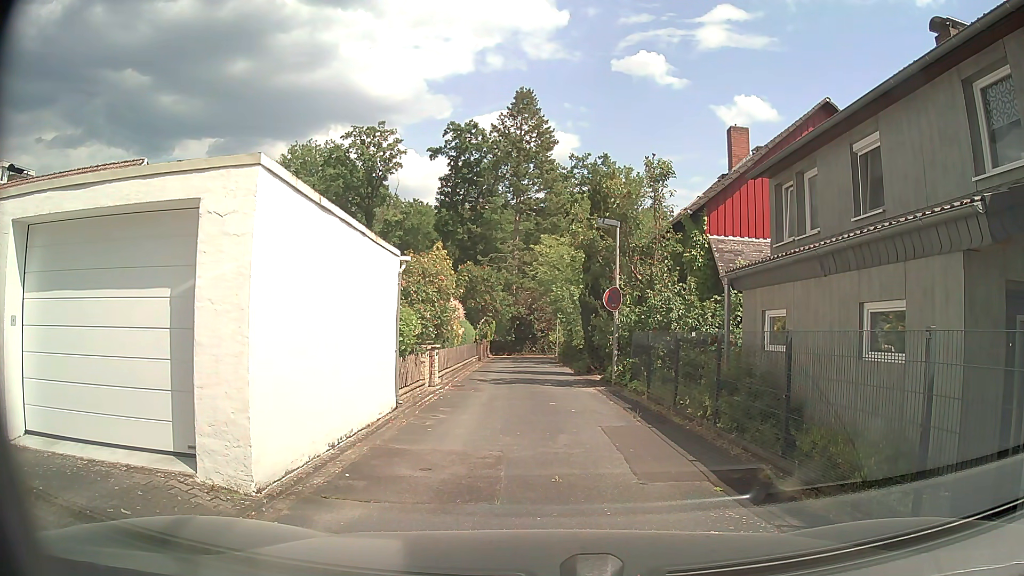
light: Day
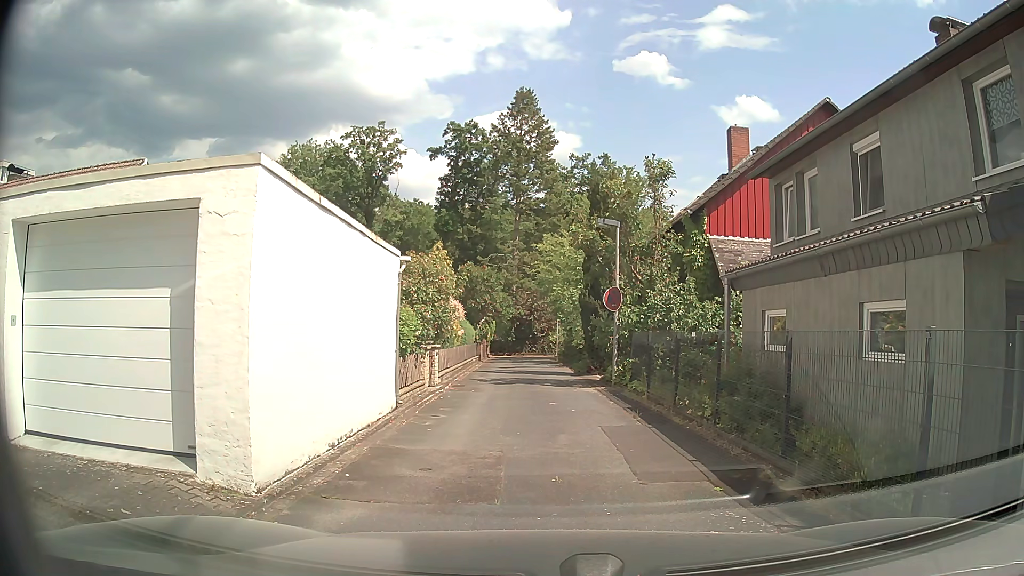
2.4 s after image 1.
(0.0, 0.0) m; 0°
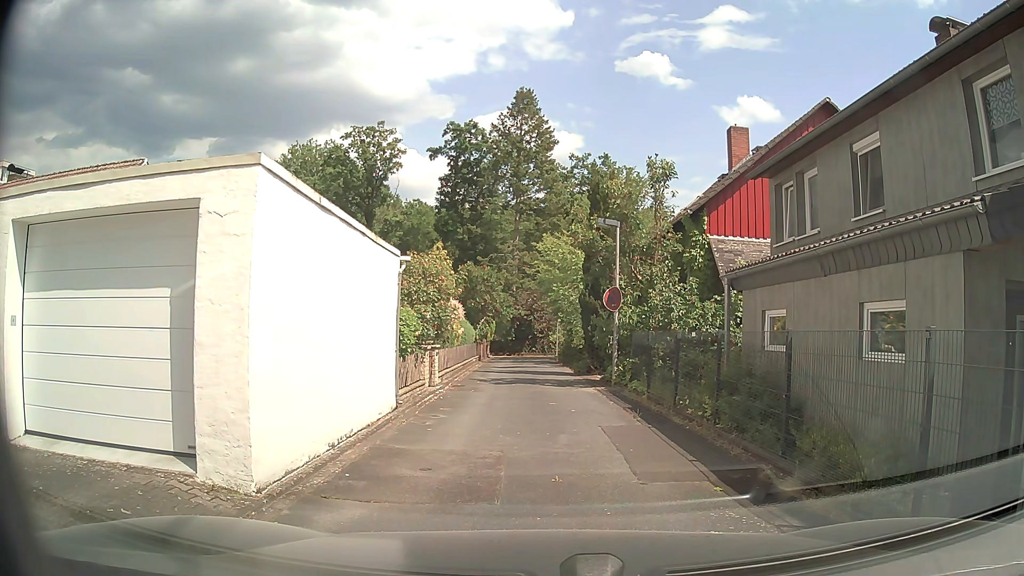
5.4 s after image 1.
(0.0, 0.0) m; 0°
